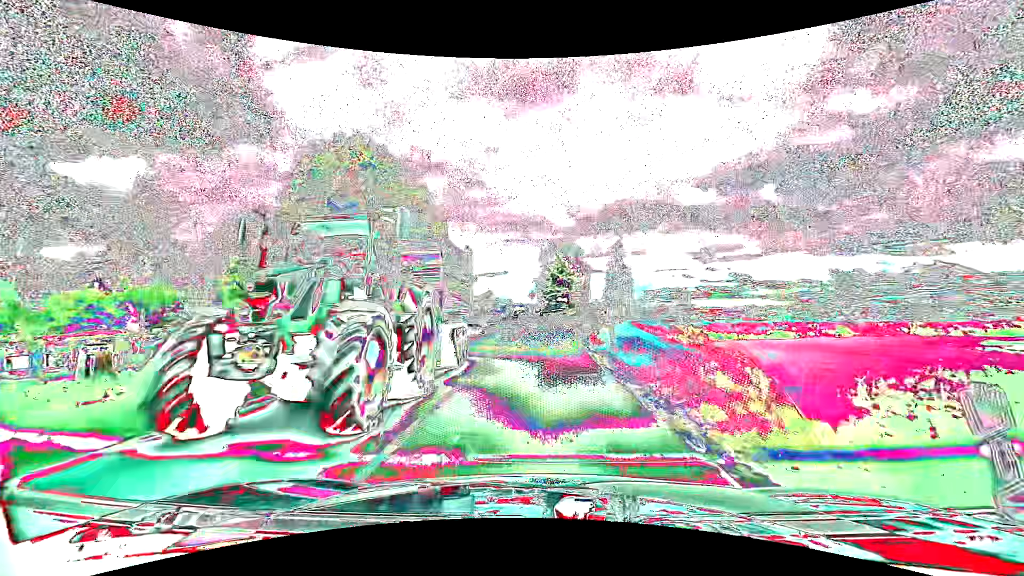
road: secondary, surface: asphalt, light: Day
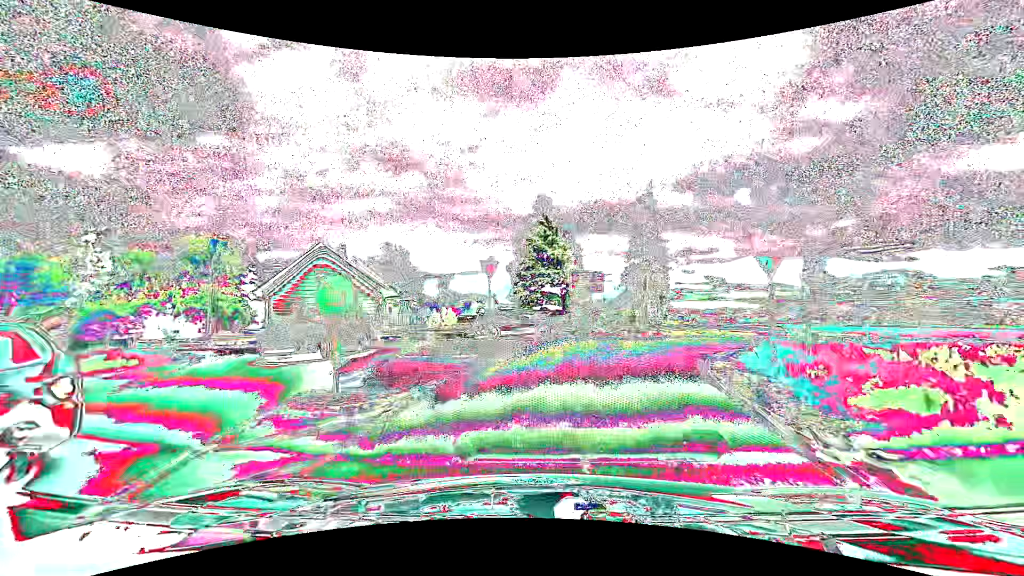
(+0.2, +29.3) m; +2°
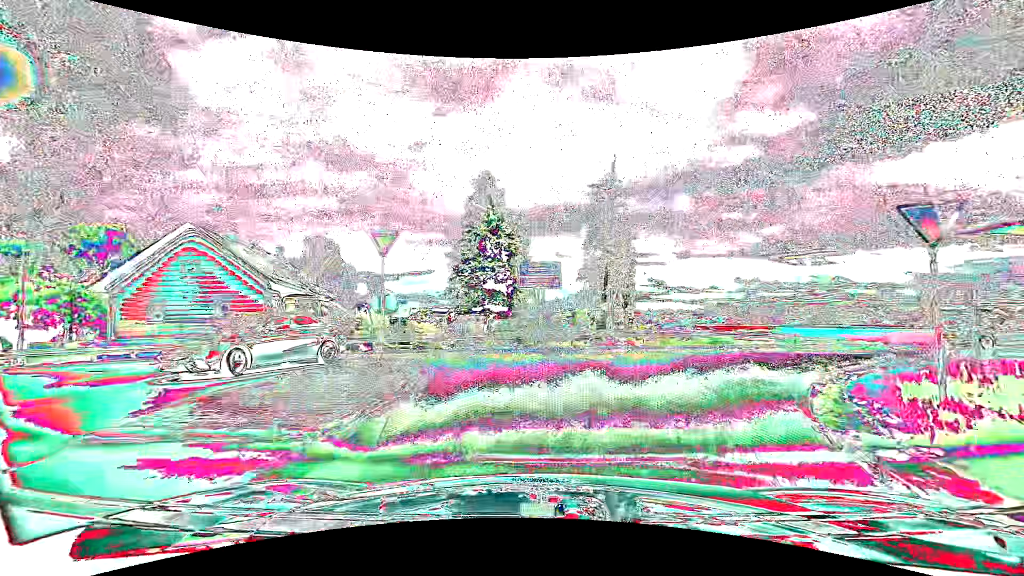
(+0.3, +7.7) m; +7°
